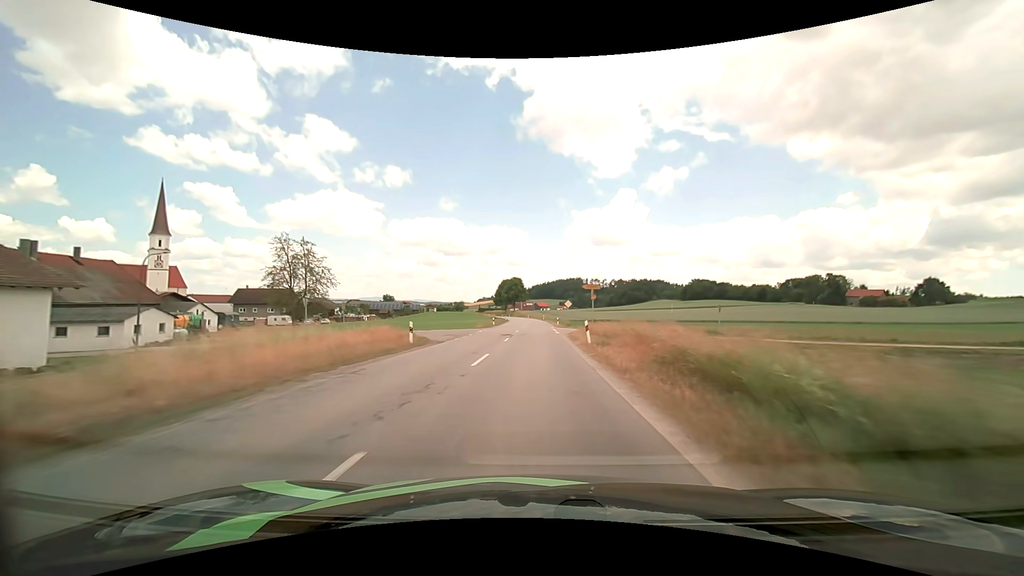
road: secondary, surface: asphalt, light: Day
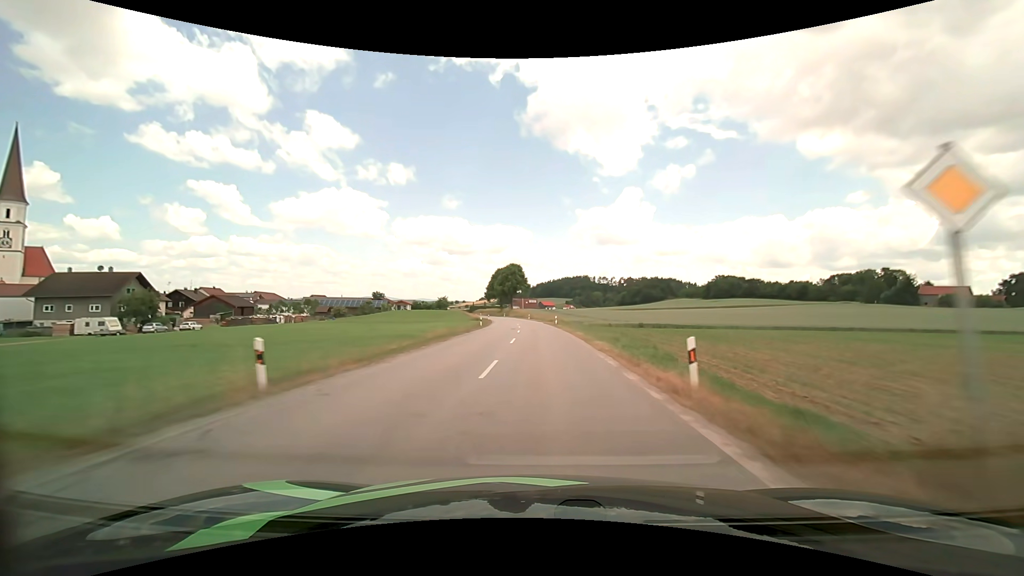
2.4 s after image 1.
(-0.1, +51.0) m; 0°
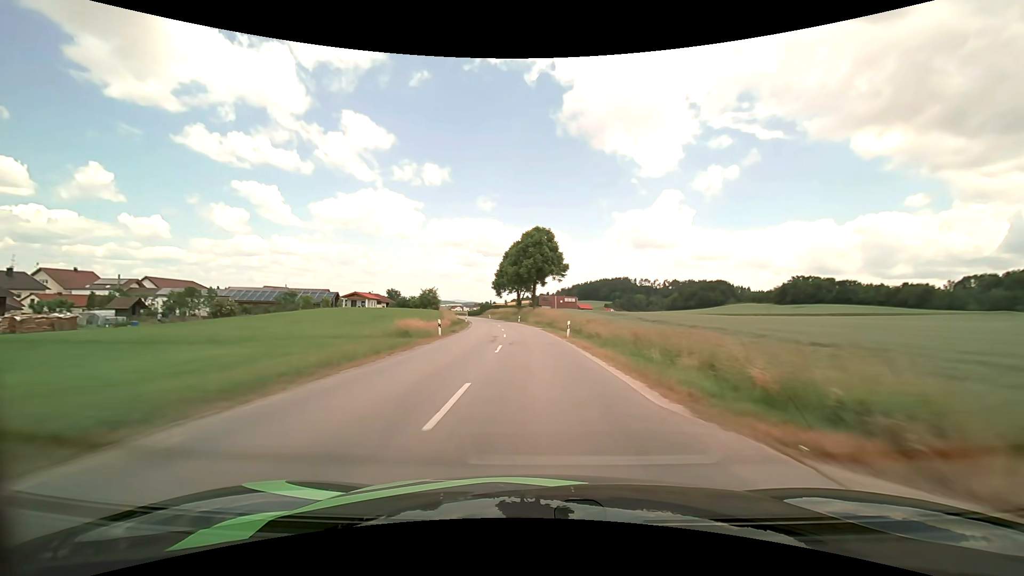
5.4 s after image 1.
(-1.3, +64.4) m; -4°
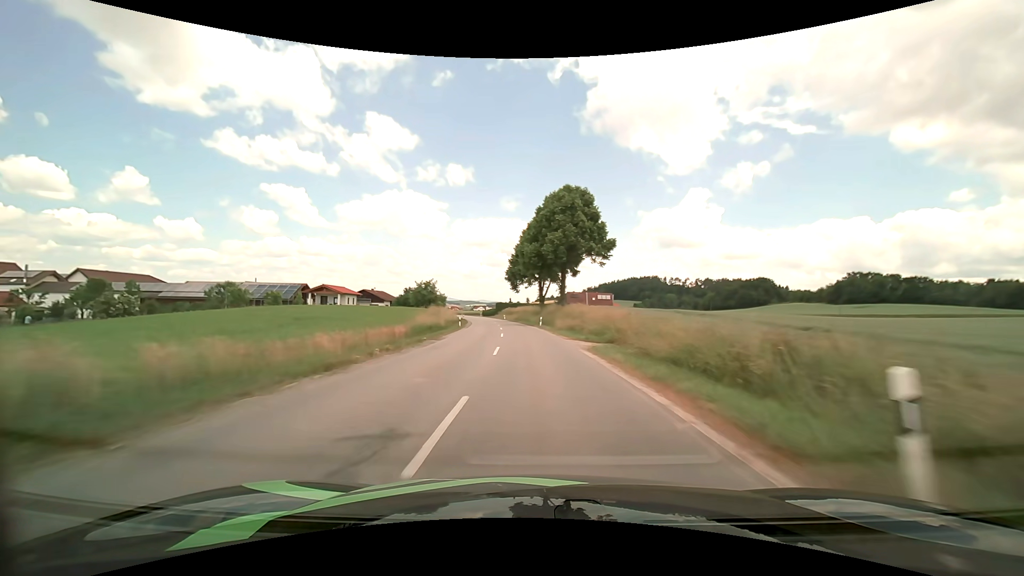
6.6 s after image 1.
(-0.6, +25.6) m; -3°
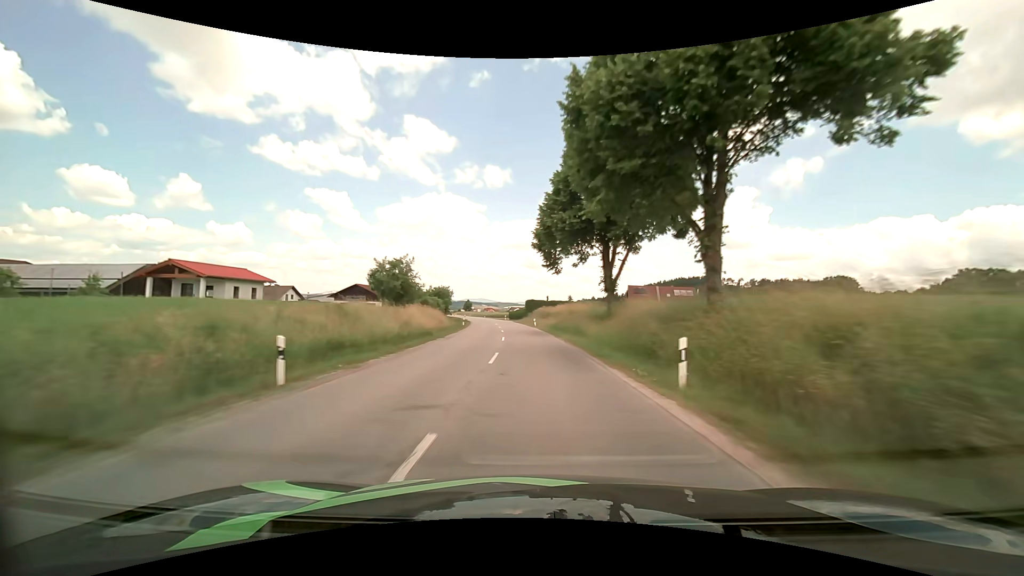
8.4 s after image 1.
(-1.6, +38.7) m; -5°
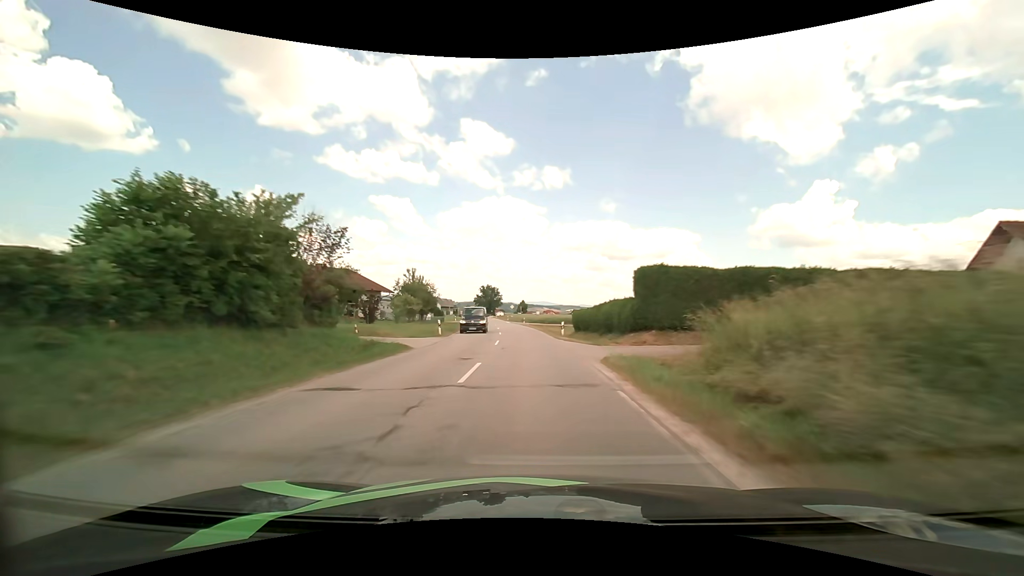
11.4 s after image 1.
(-3.6, +63.8) m; -7°
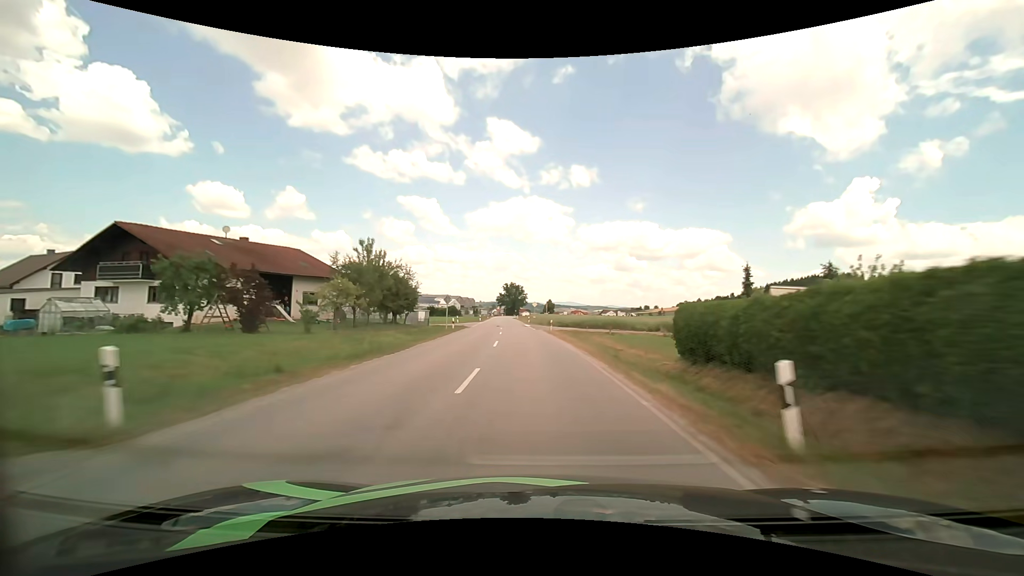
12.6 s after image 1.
(-0.6, +25.4) m; -3°
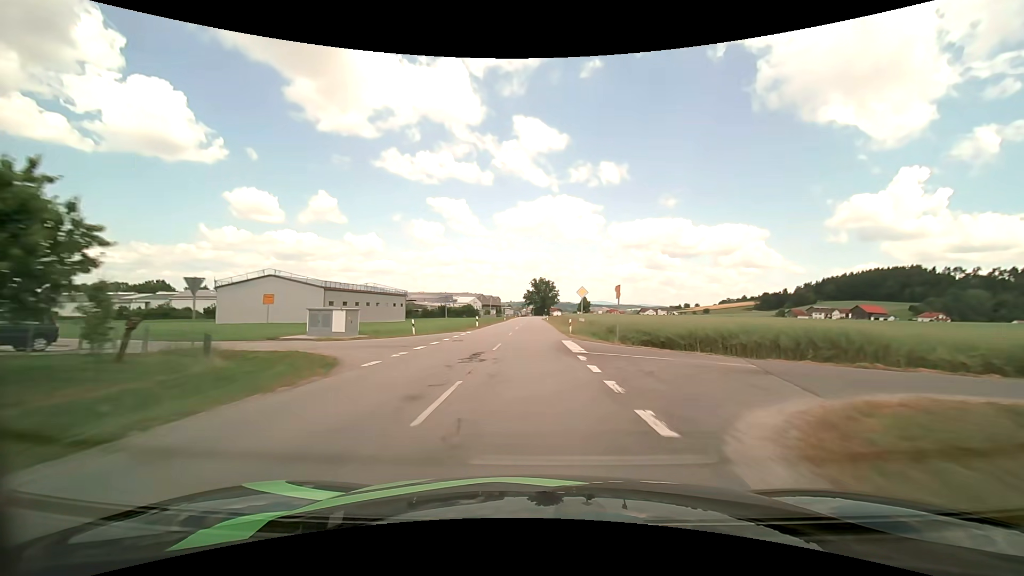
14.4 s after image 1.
(-1.2, +38.6) m; -3°
(0, +10) (0, +20) (0, +30) (0, +40) (0, +50) (-1, +60) (-1, +70) (-1, +80) (-1, +90) (-1, +100) m
